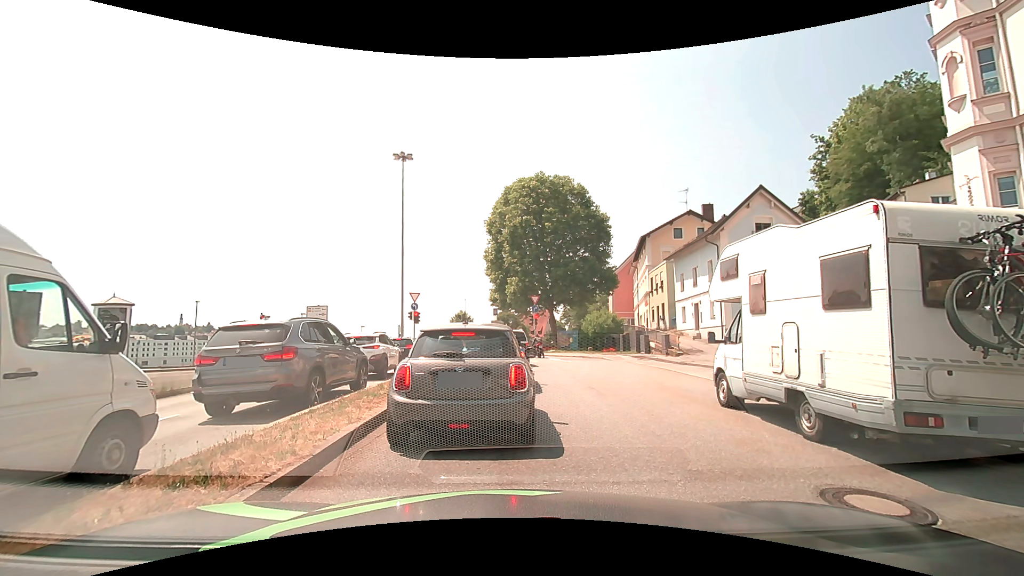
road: primary_link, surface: asphalt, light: Day
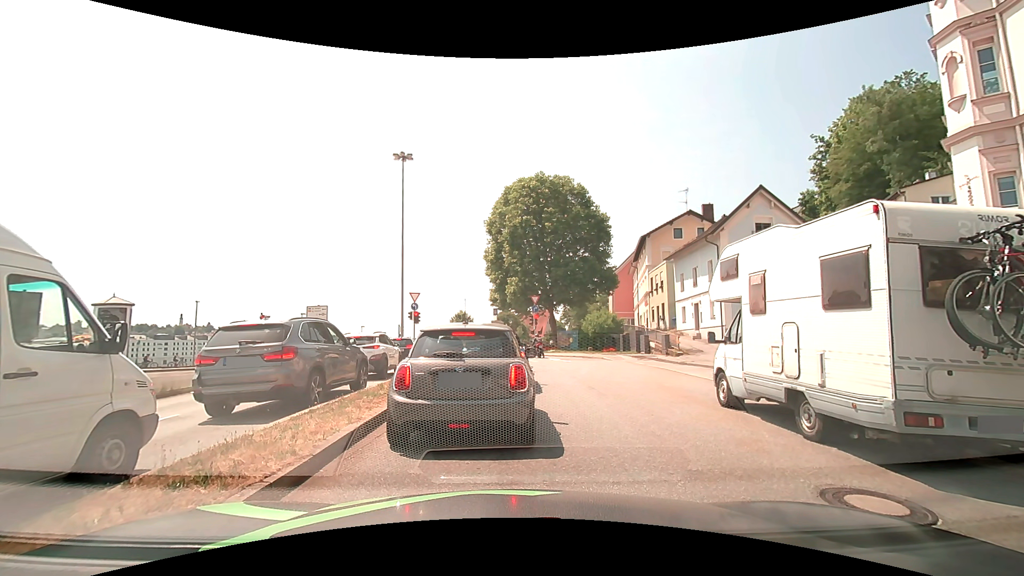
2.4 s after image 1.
(0.0, 0.0) m; 0°
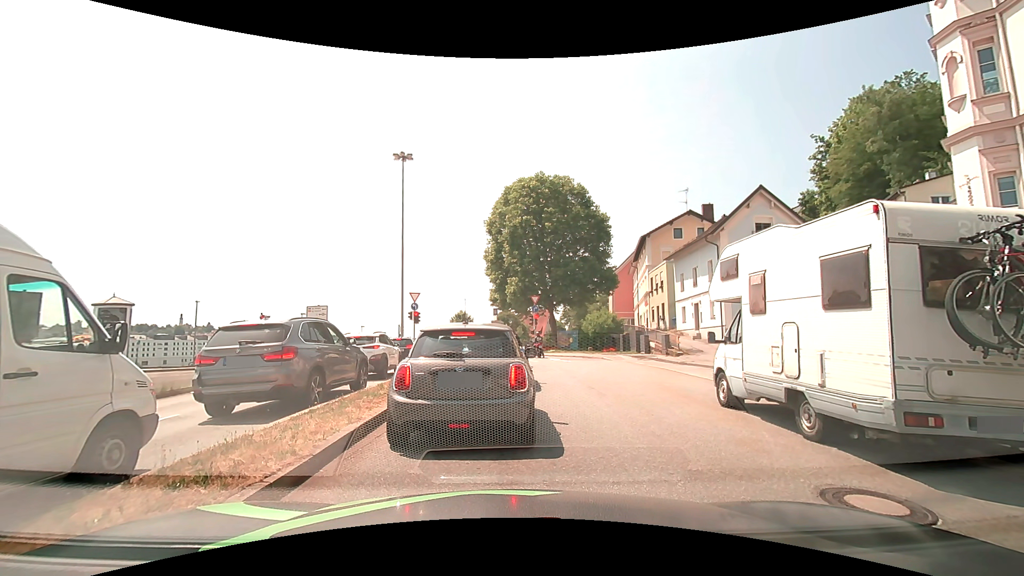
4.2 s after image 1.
(0.0, 0.0) m; 0°
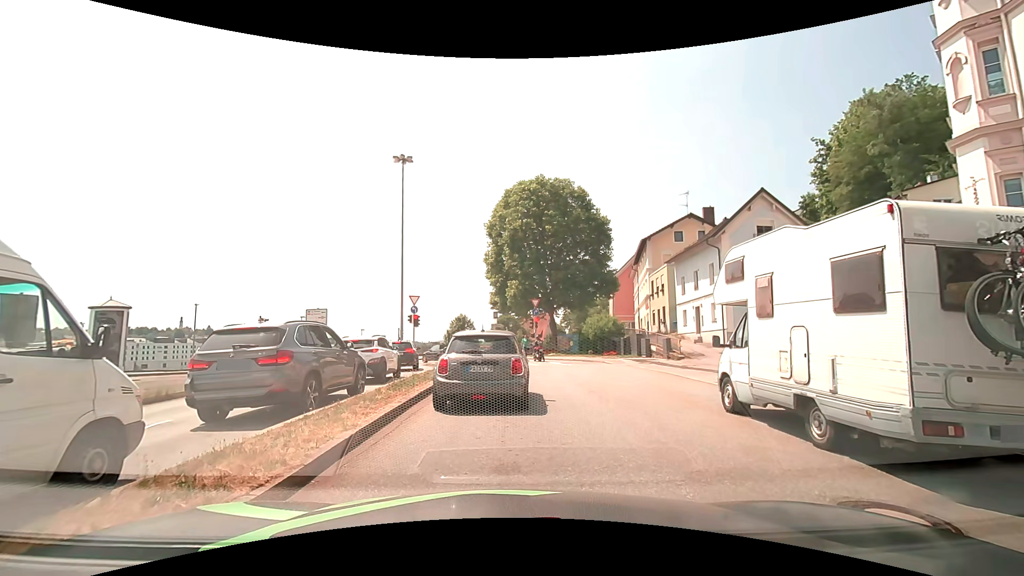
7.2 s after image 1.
(0.0, +0.2) m; 0°
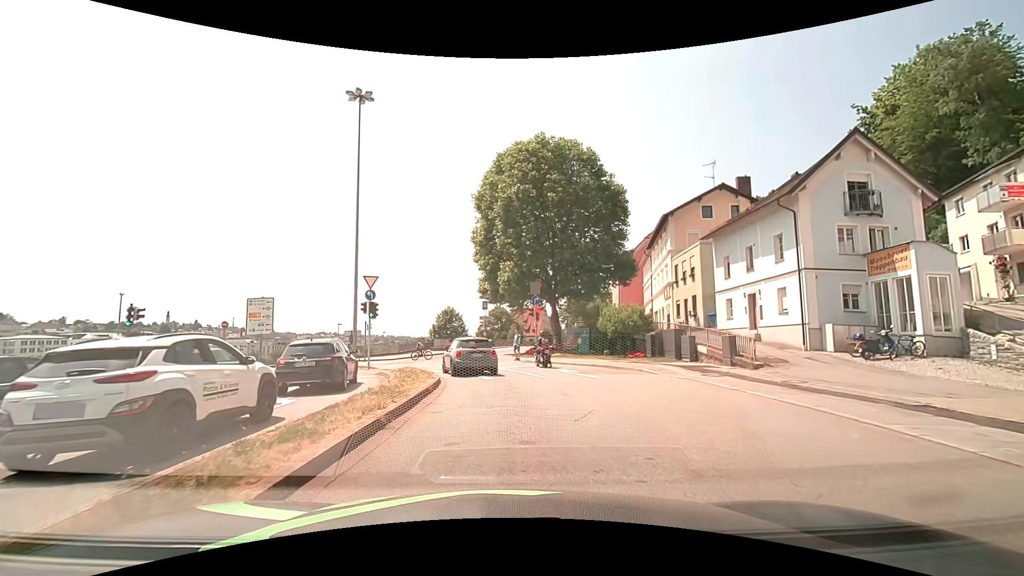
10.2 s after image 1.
(+0.2, +10.5) m; +2°
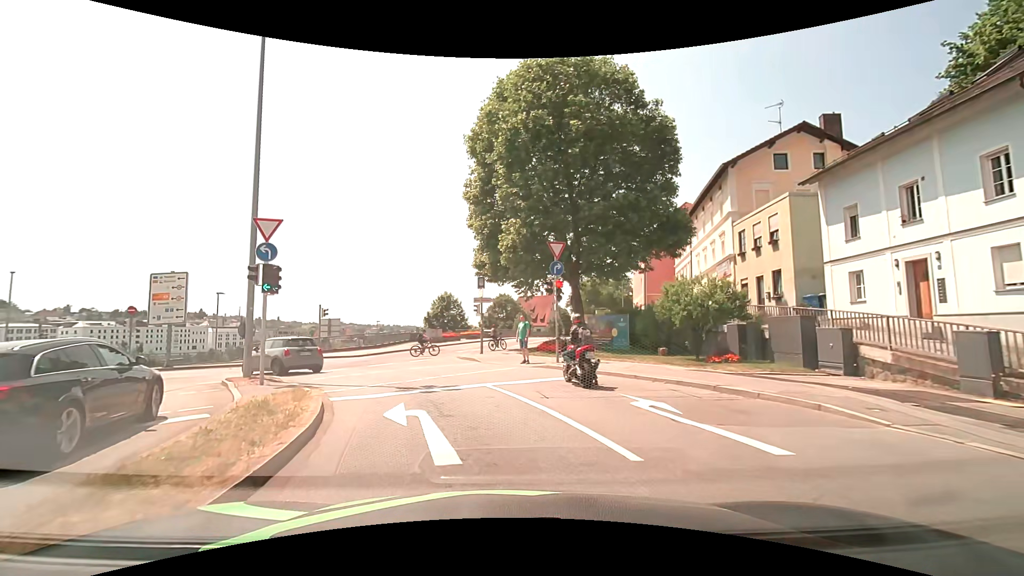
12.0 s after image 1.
(0.0, +11.6) m; -1°
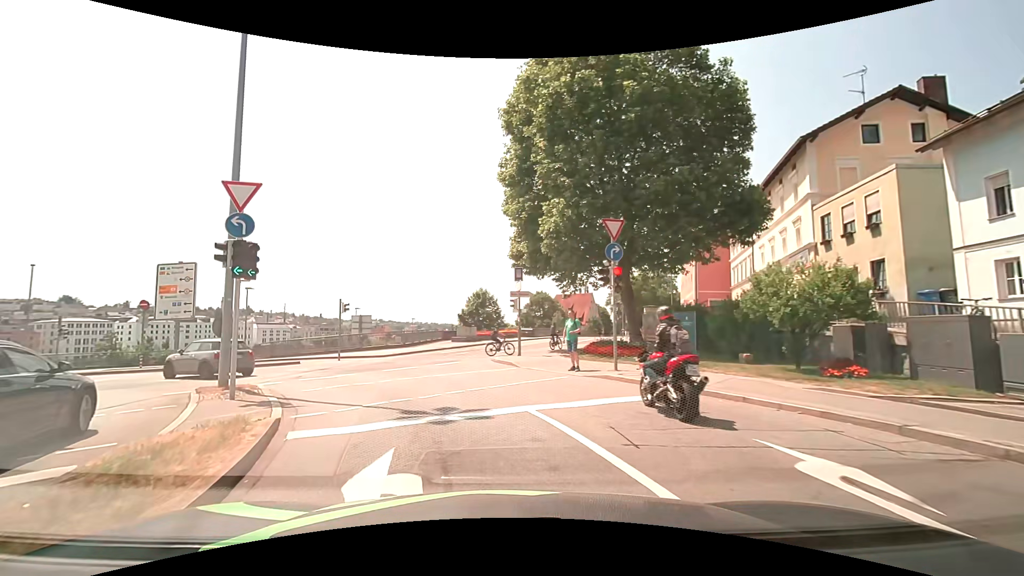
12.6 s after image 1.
(-0.1, +4.0) m; -3°
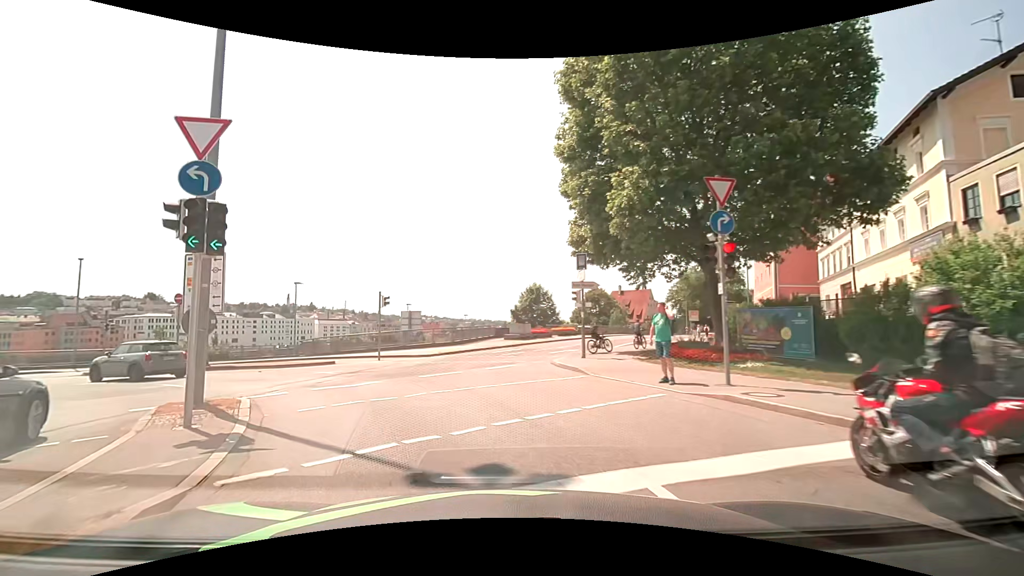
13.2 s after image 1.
(-0.2, +3.9) m; -6°
